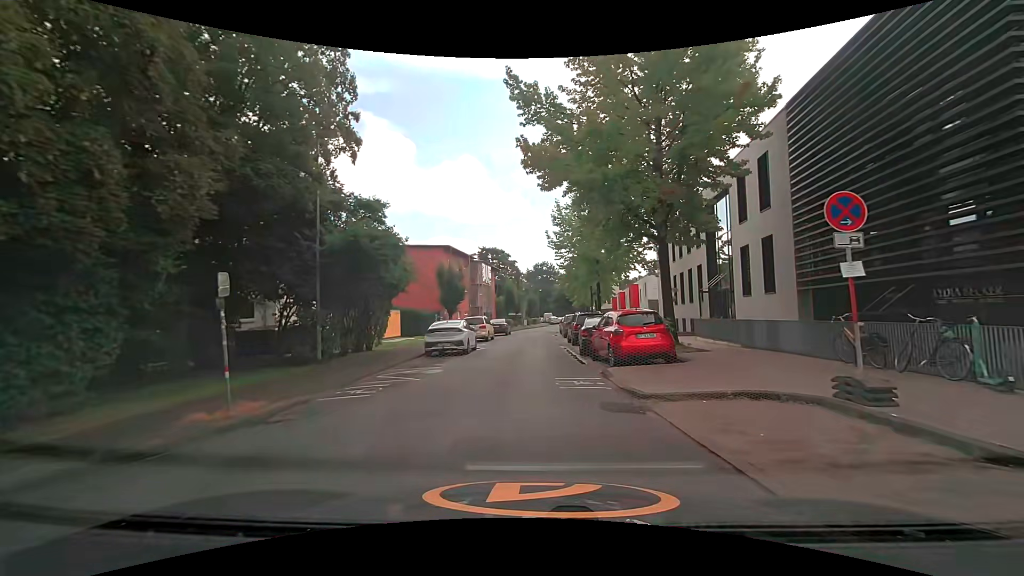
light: Day
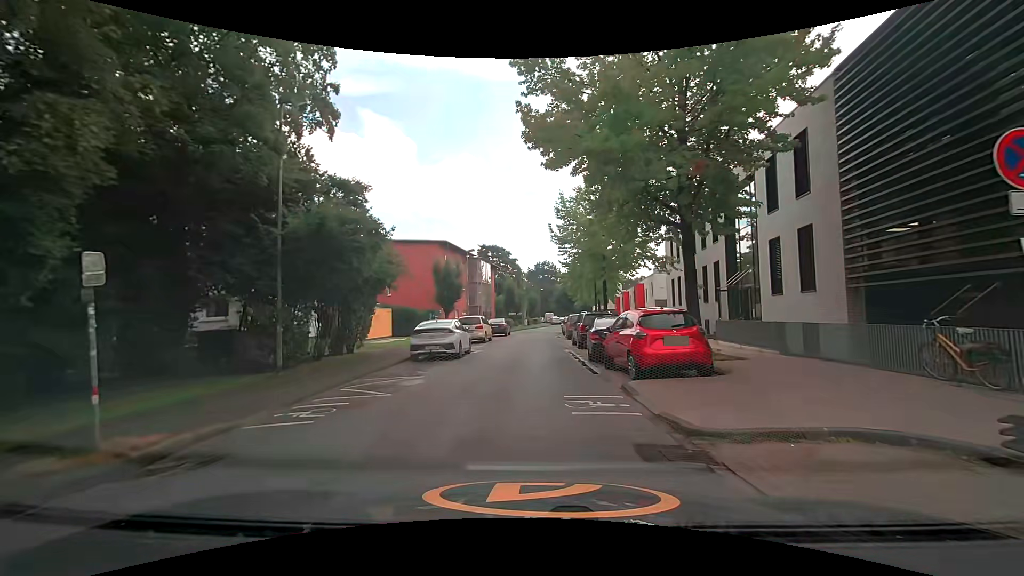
(+0.1, +2.6) m; +1°
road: residential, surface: asphalt
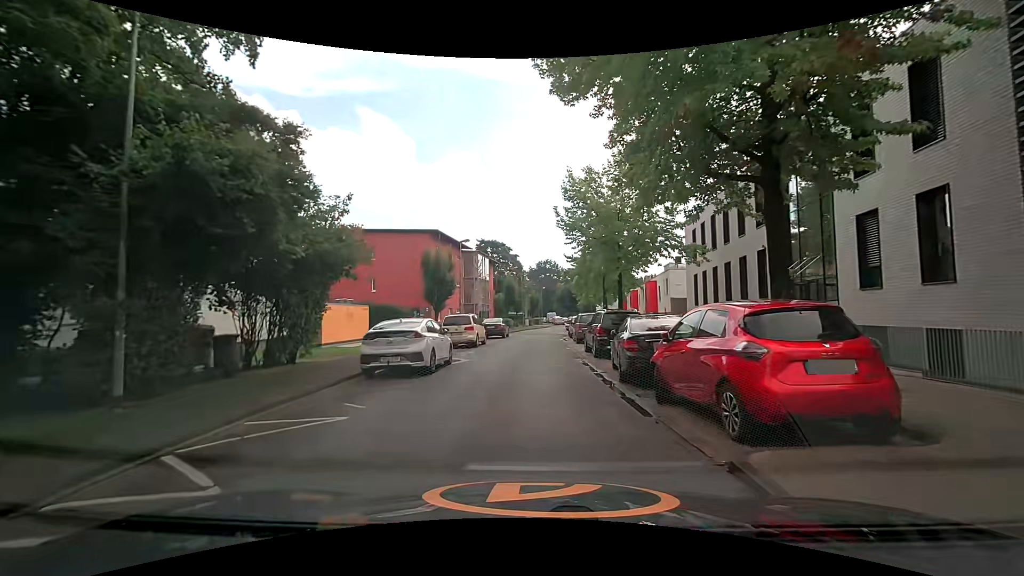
(0.0, +5.4) m; +1°
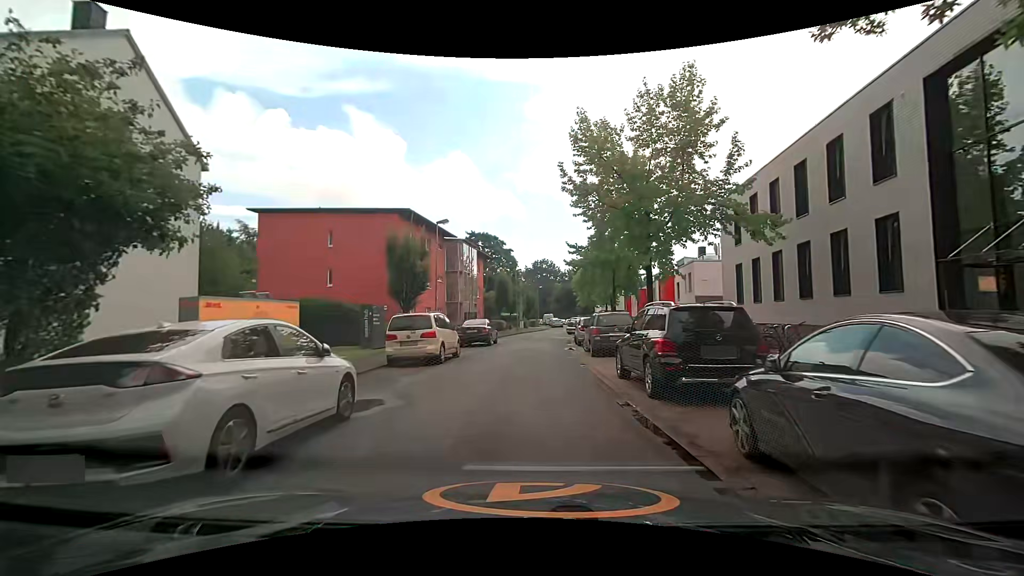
(0.0, +8.5) m; +2°
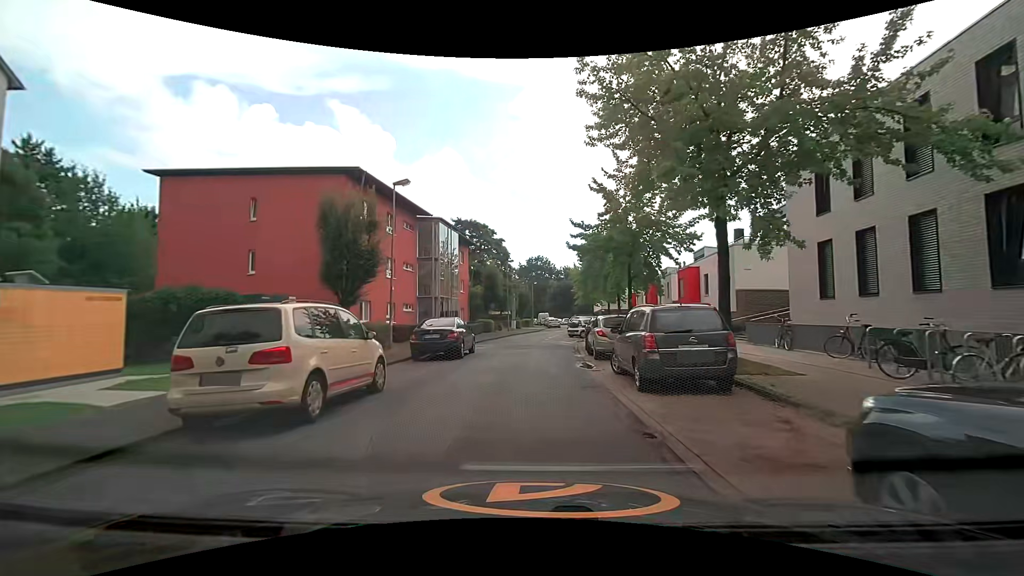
(-0.1, +8.9) m; 0°
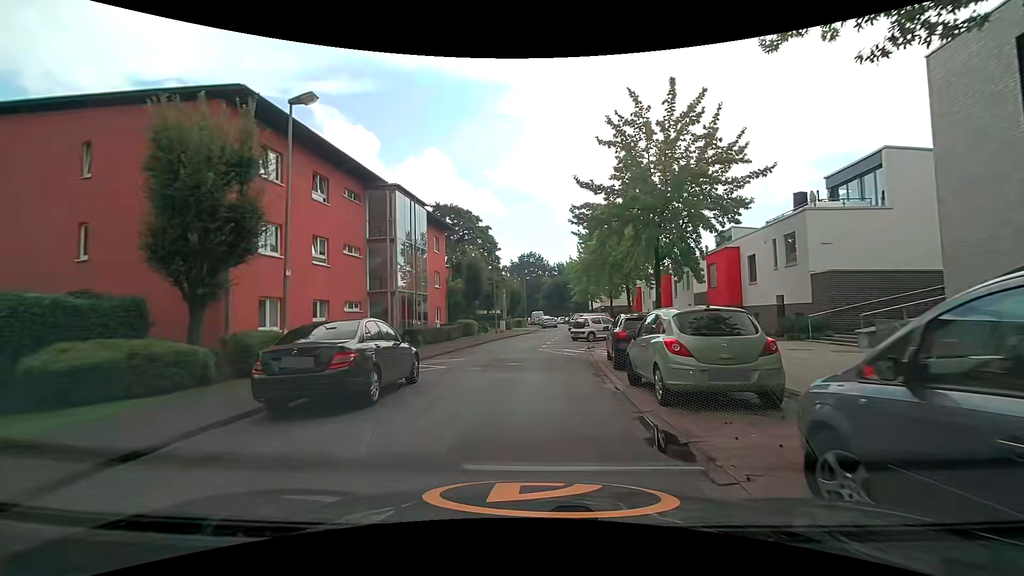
(0.0, +9.1) m; +1°
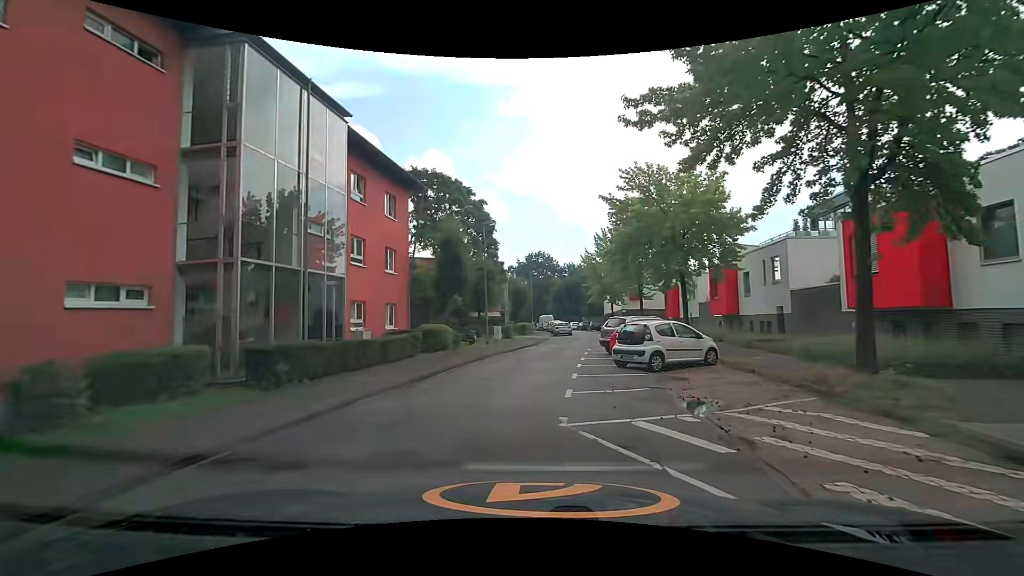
(-0.2, +14.3) m; -2°
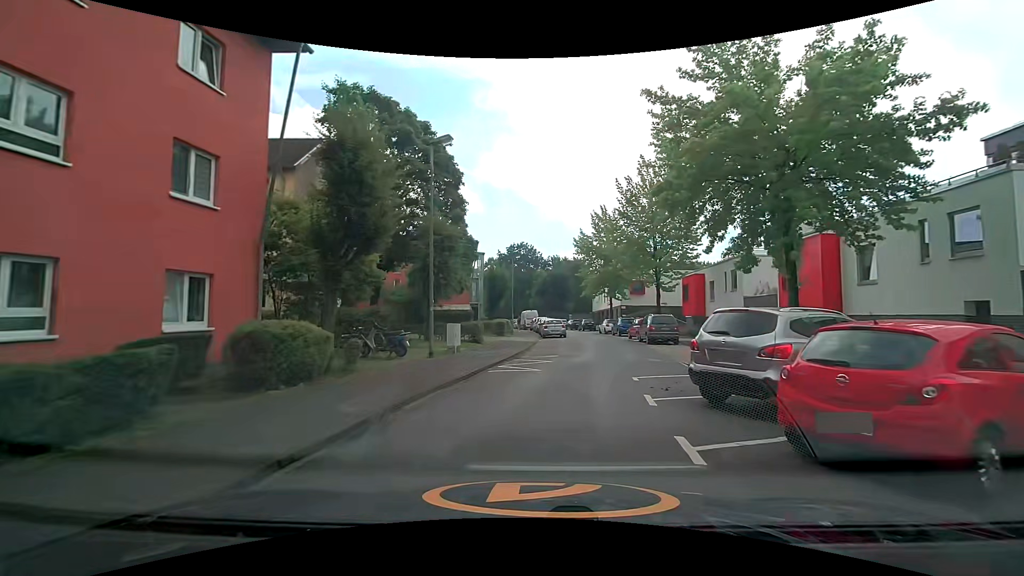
(0.0, +13.6) m; +1°
(+1, +10) (+3, +20) (+5, +30) (+6, +39) (+6, +49) (+6, +59) (+5, +69) (+4, +79) (+2, +89) (0, +99) m
